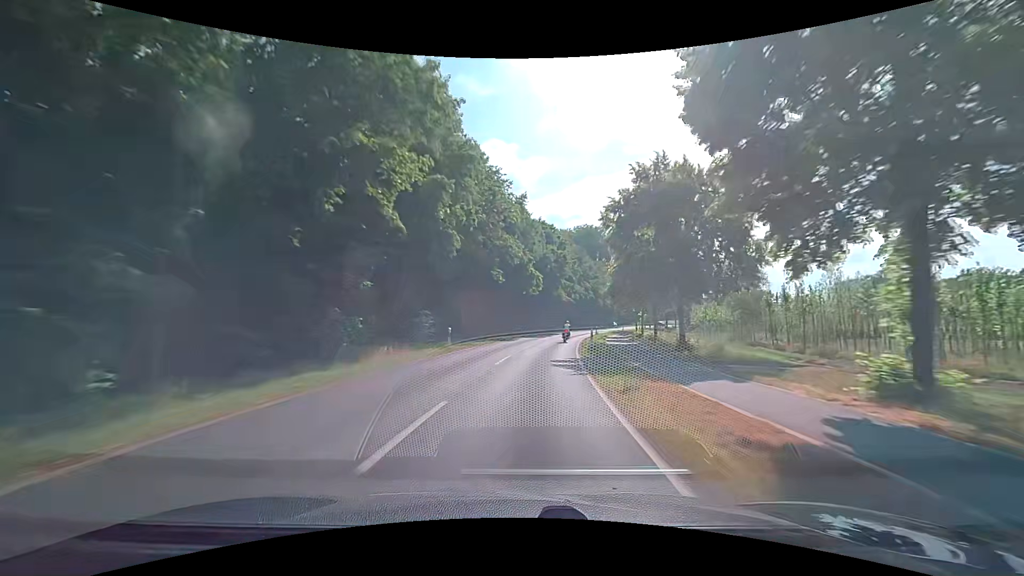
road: secondary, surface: asphalt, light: Day
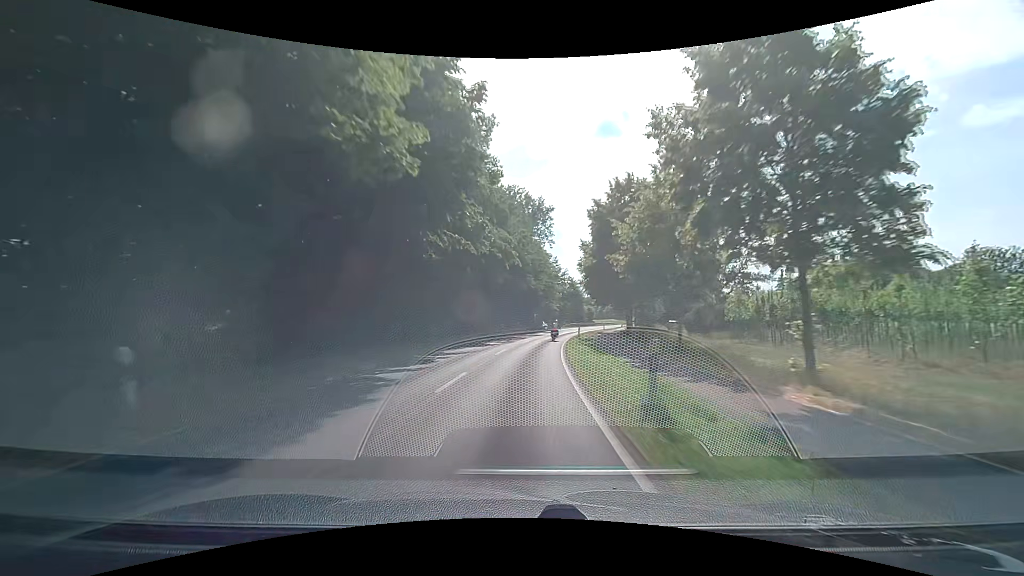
(+5.5, +53.8) m; +11°
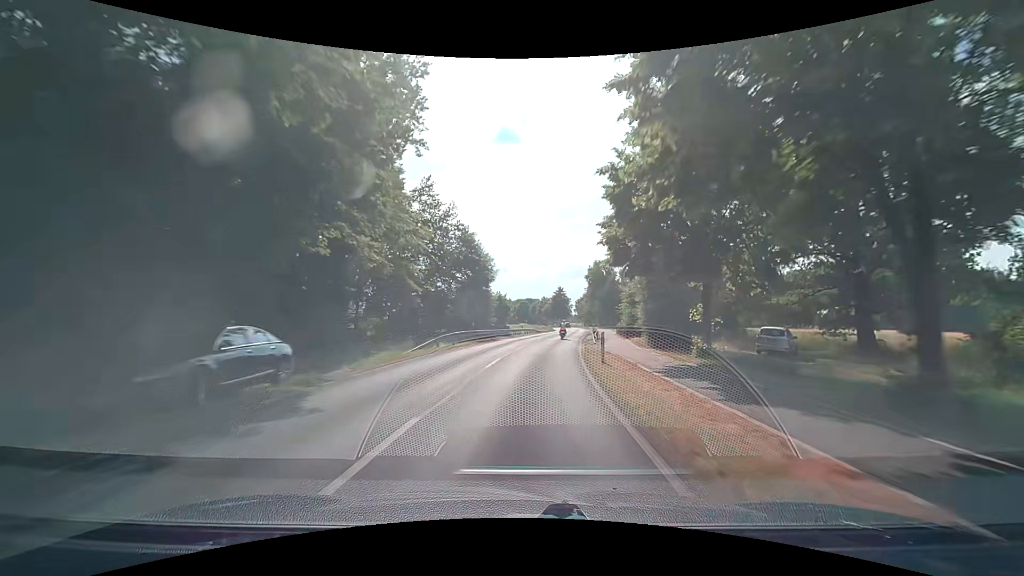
(+6.4, +65.3) m; +12°
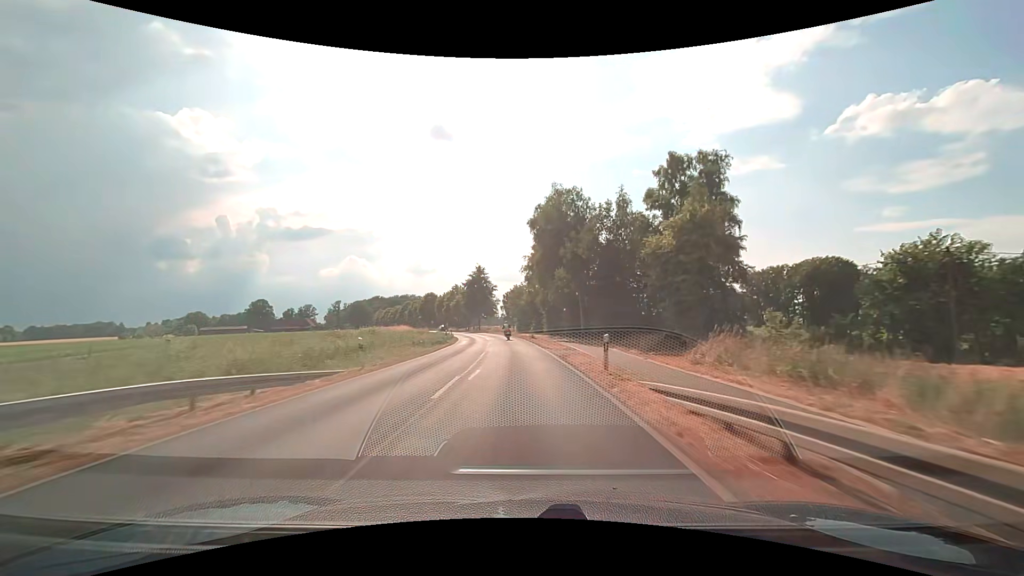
(+6.7, +64.9) m; +9°
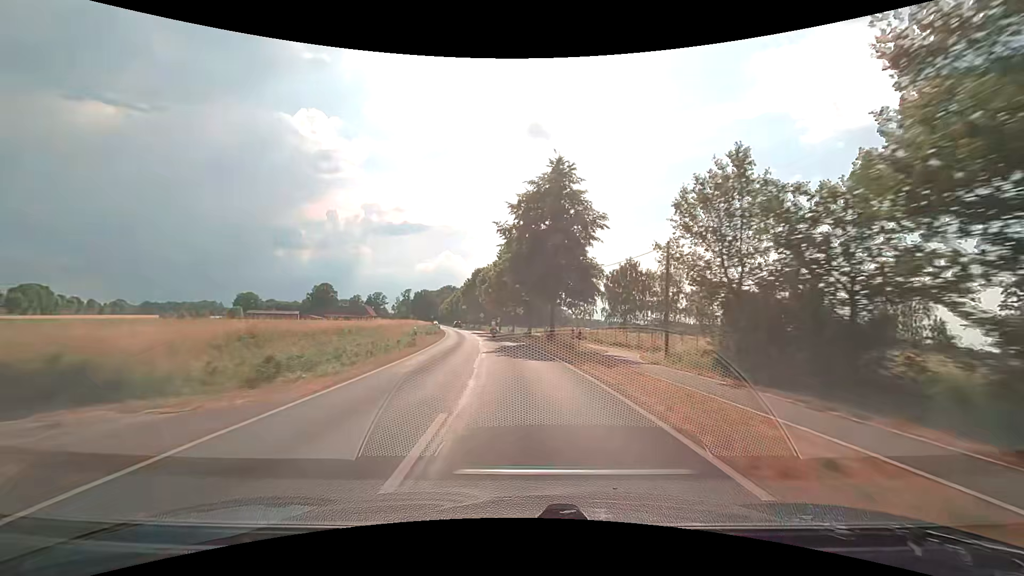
(-4.6, +65.8) m; -10°
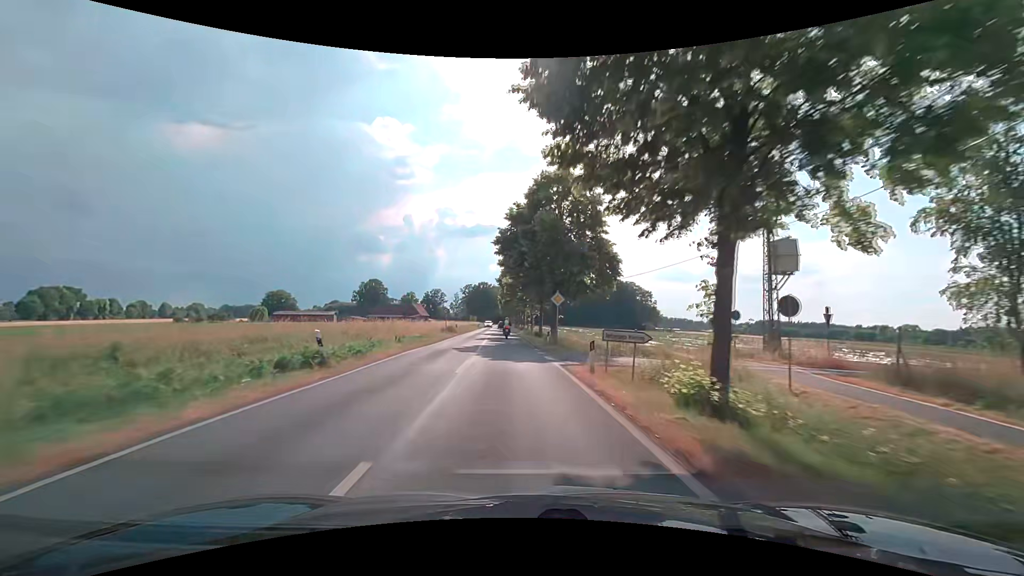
(-5.1, +62.2) m; -8°
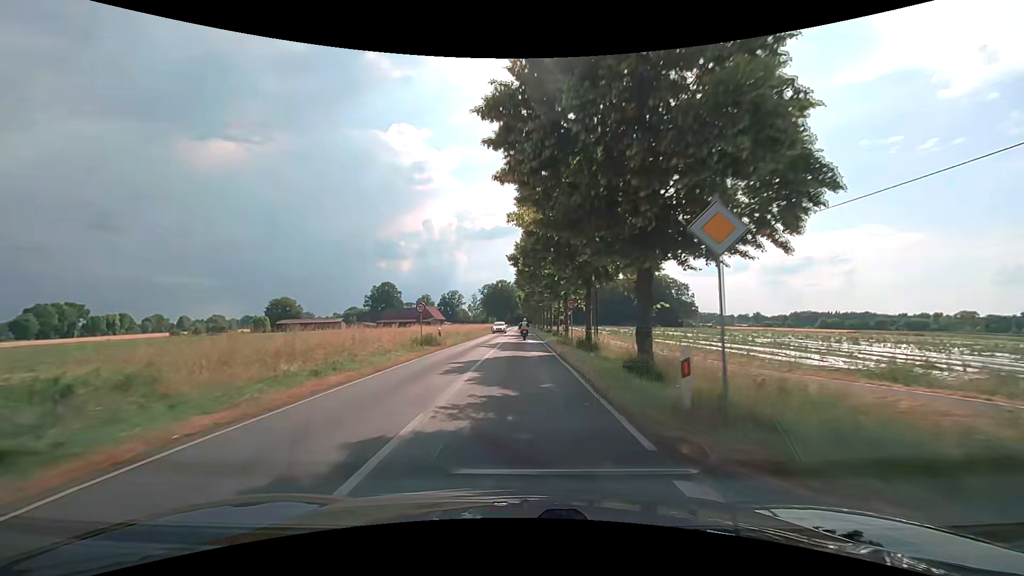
(-0.5, +21.1) m; -3°
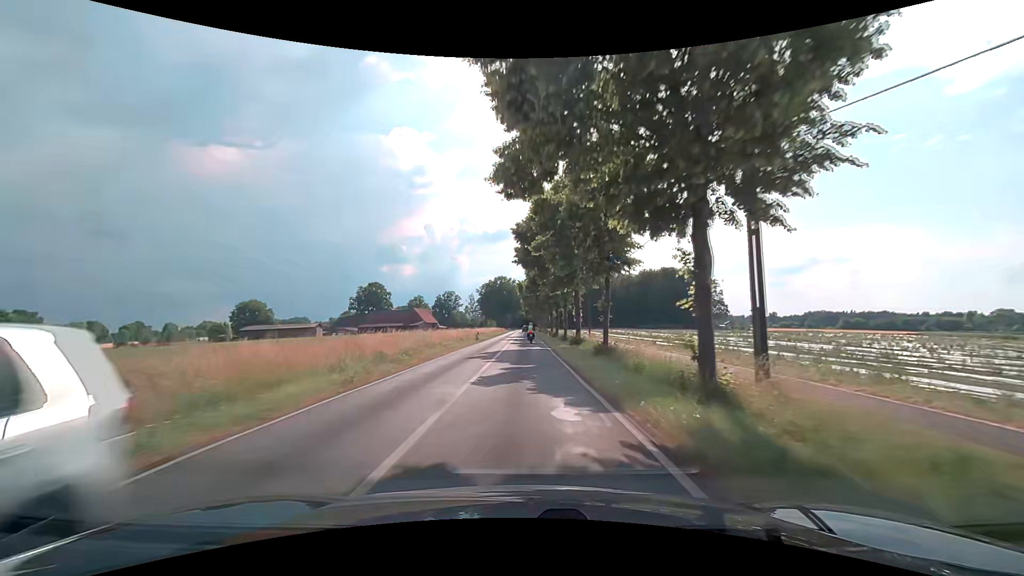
(-0.1, +29.5) m; -1°
(0, +10) (0, +20) (0, +30) (0, +40) (0, +50) (+1, +60) (+1, +70) (+1, +80) (+1, +90) (+1, +100) m
